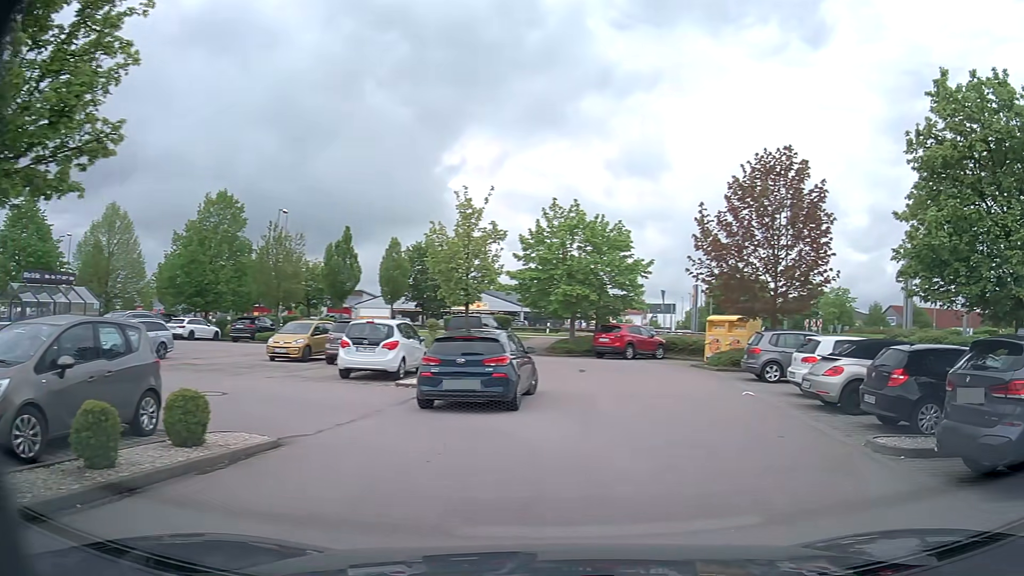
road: service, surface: asphalt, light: Day
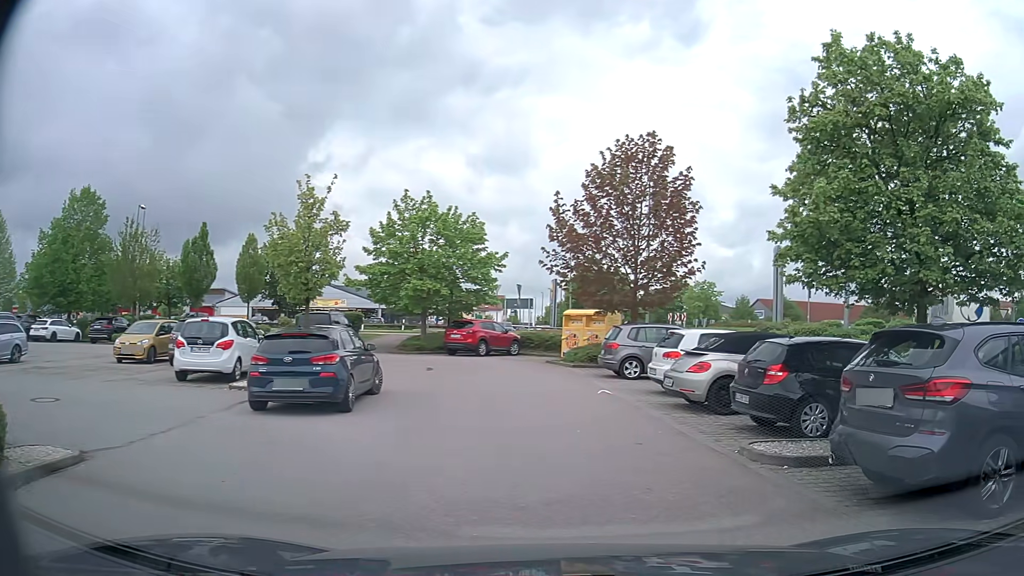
(+0.2, +1.2) m; +14°
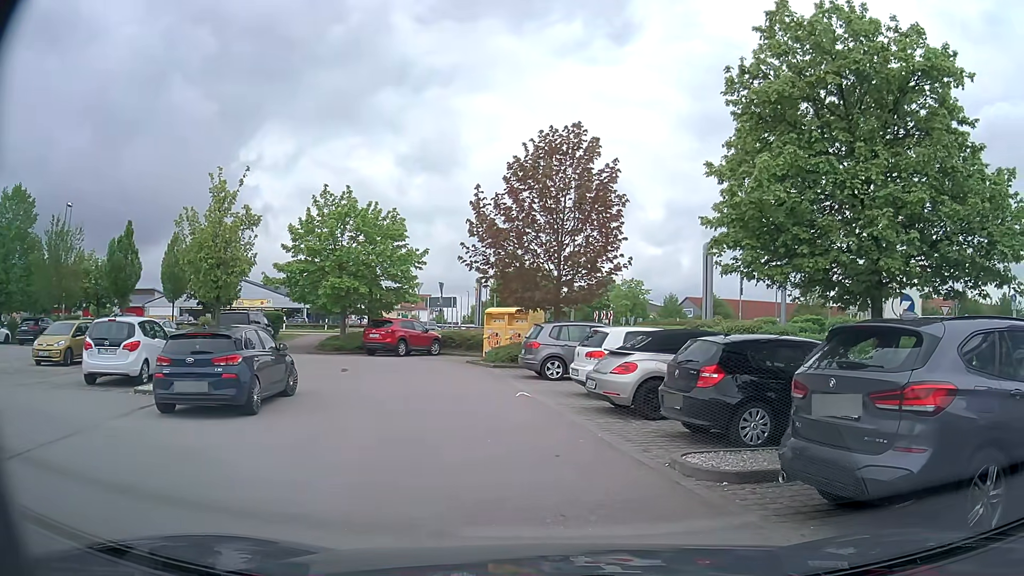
(+0.1, +0.9) m; +5°
